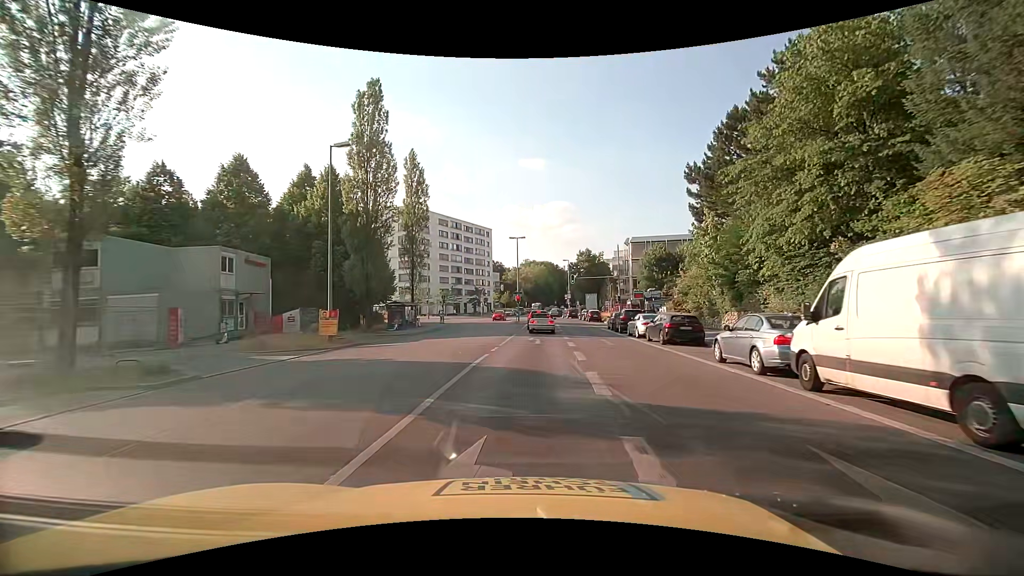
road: secondary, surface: asphalt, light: Day
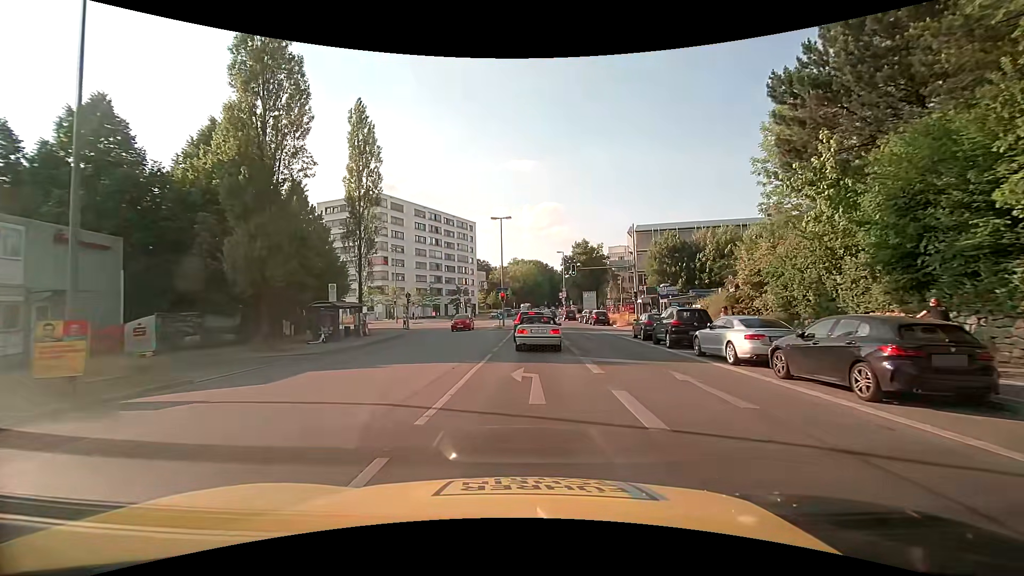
(+0.1, +13.5) m; +1°
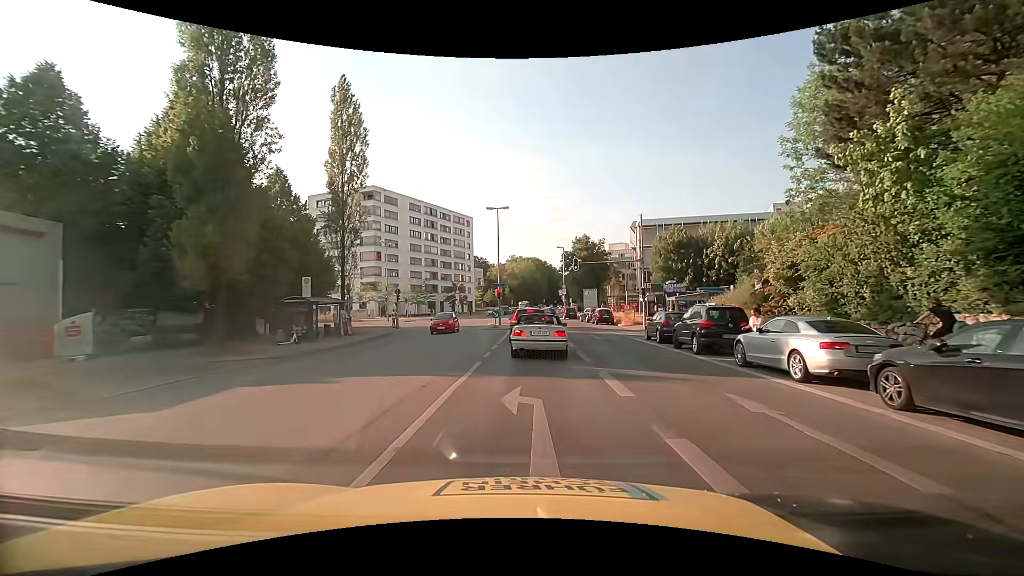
(0.0, +3.3) m; +1°
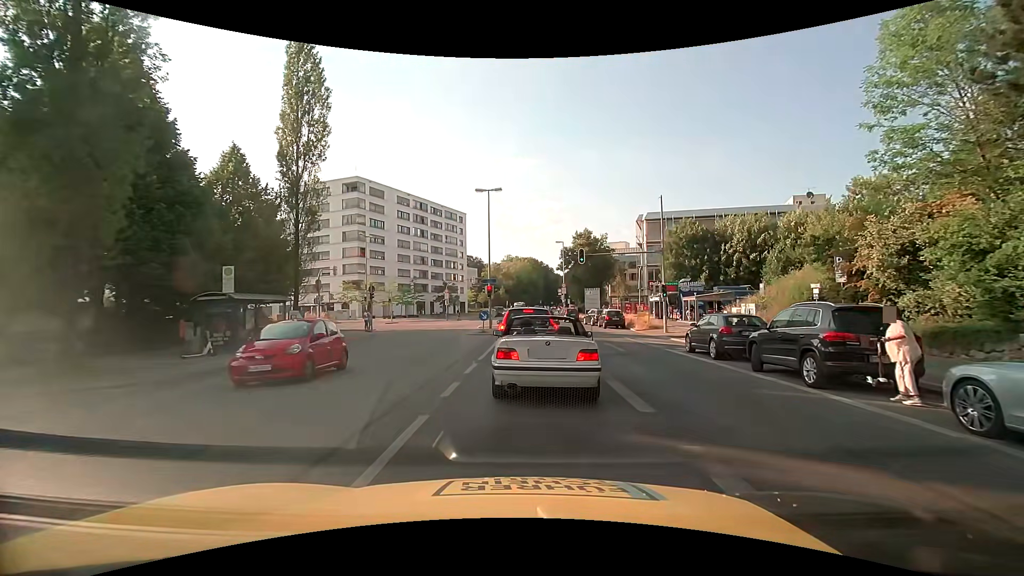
(0.0, +6.6) m; +1°
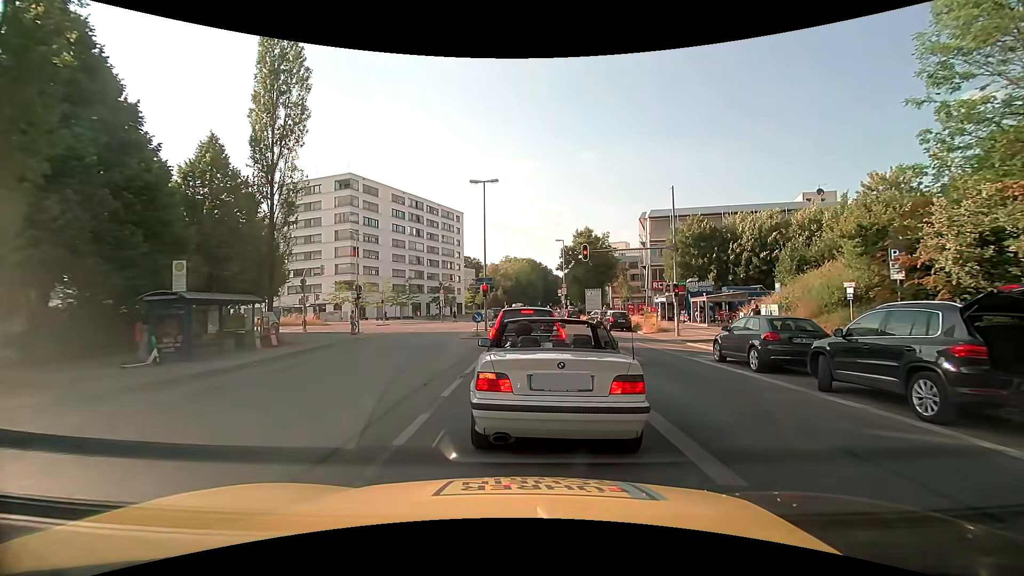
(0.0, +2.7) m; +1°
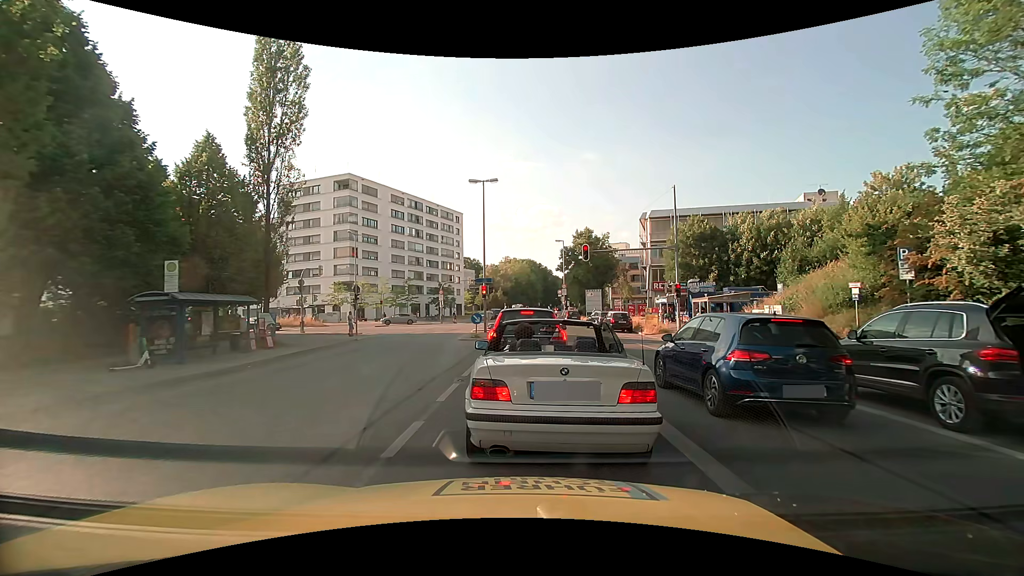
(0.0, +0.4) m; 0°
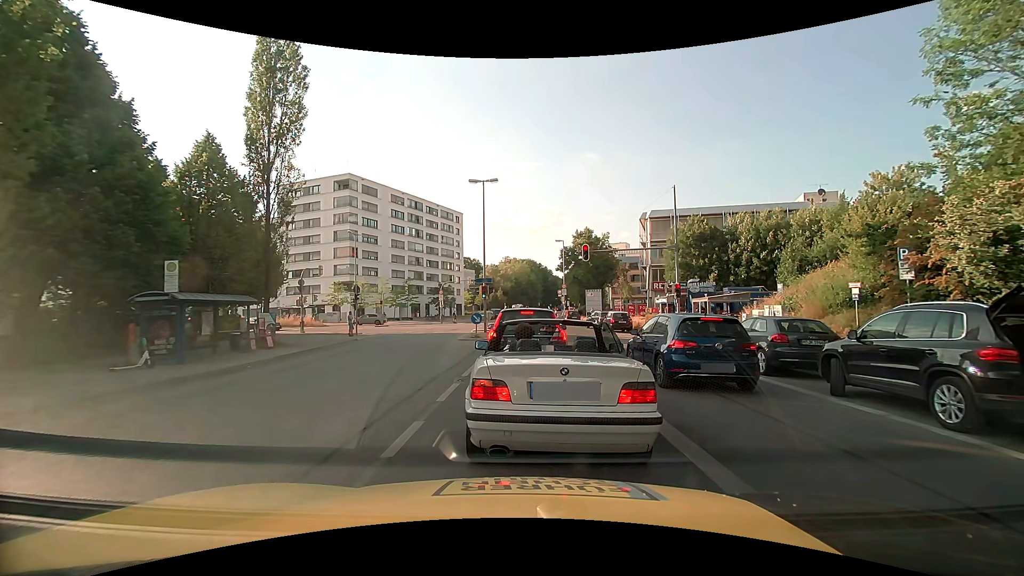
(0.0, 0.0) m; 0°
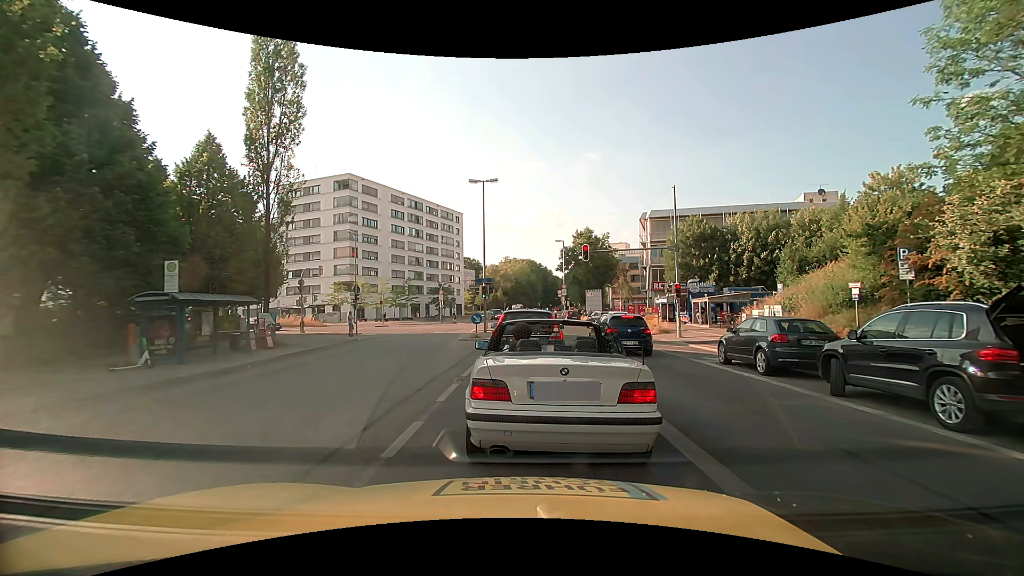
(0.0, 0.0) m; 0°
